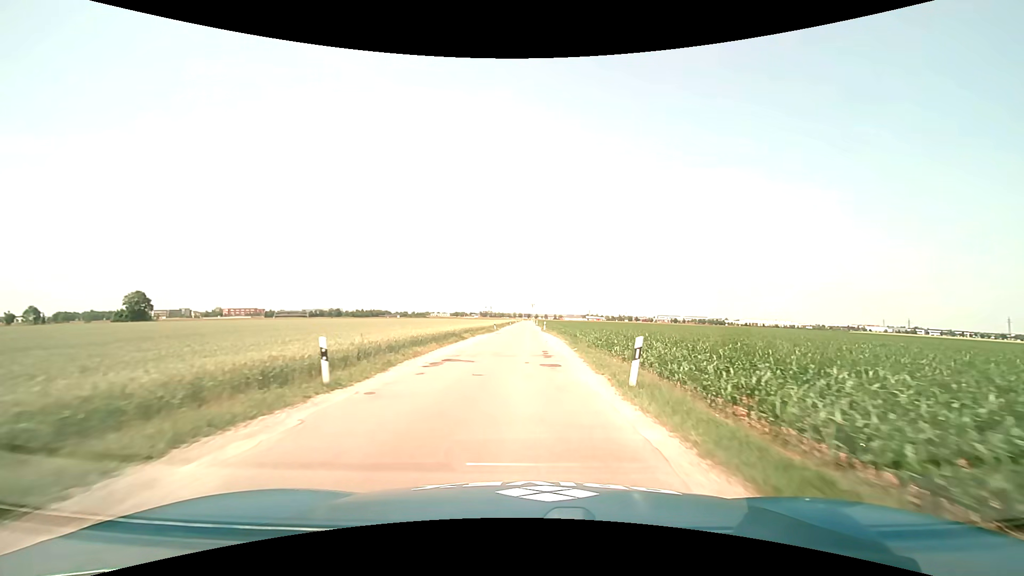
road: unclassified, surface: asphalt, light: Day
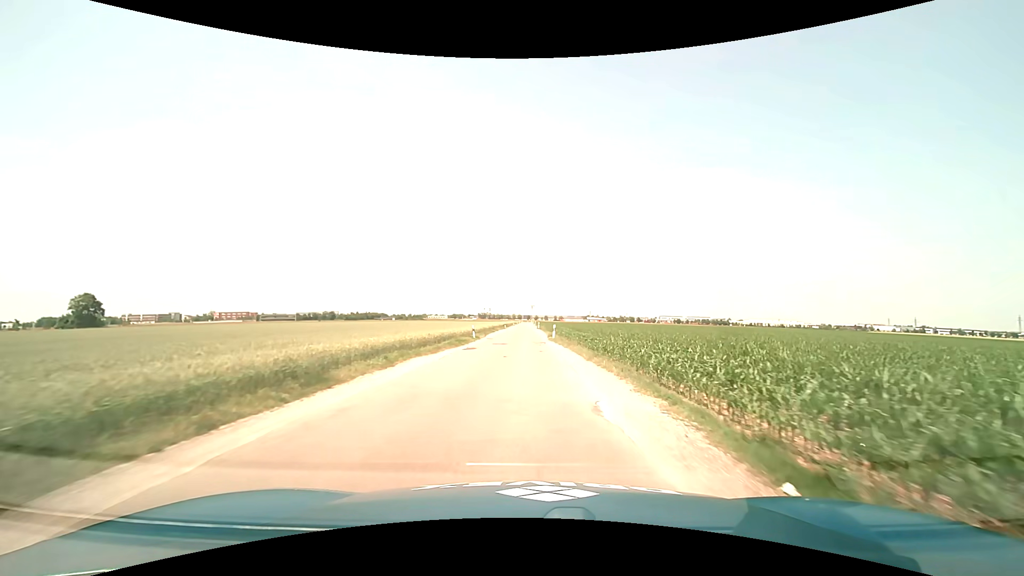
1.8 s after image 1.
(+0.1, +22.3) m; 0°
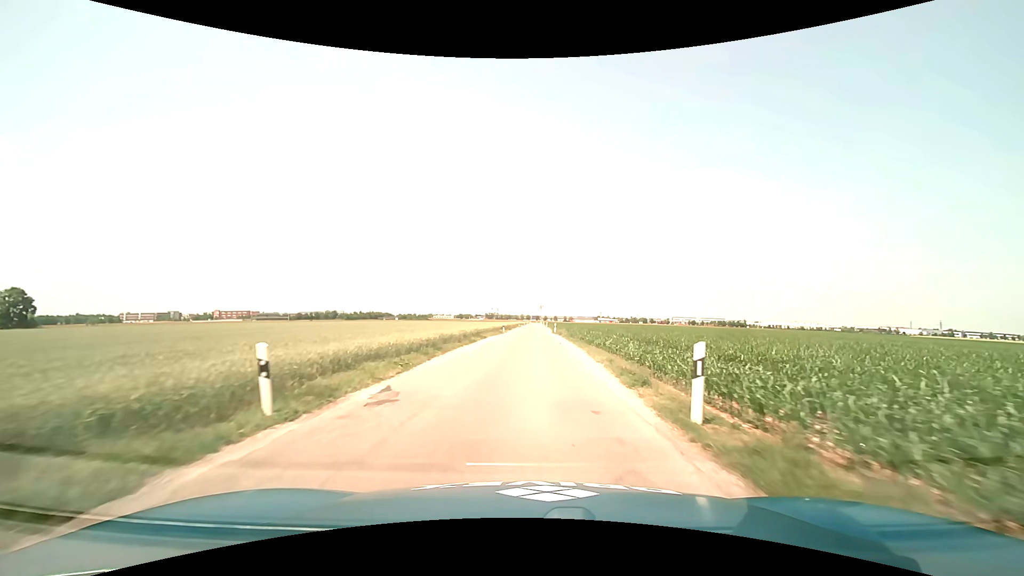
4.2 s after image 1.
(-0.3, +29.7) m; -1°
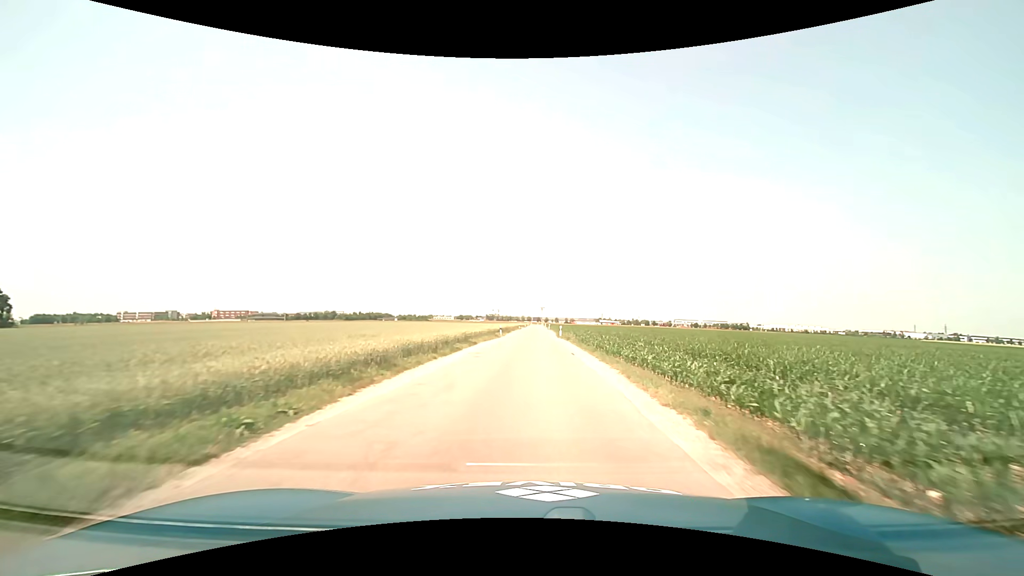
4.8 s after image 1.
(-0.1, +7.7) m; 0°
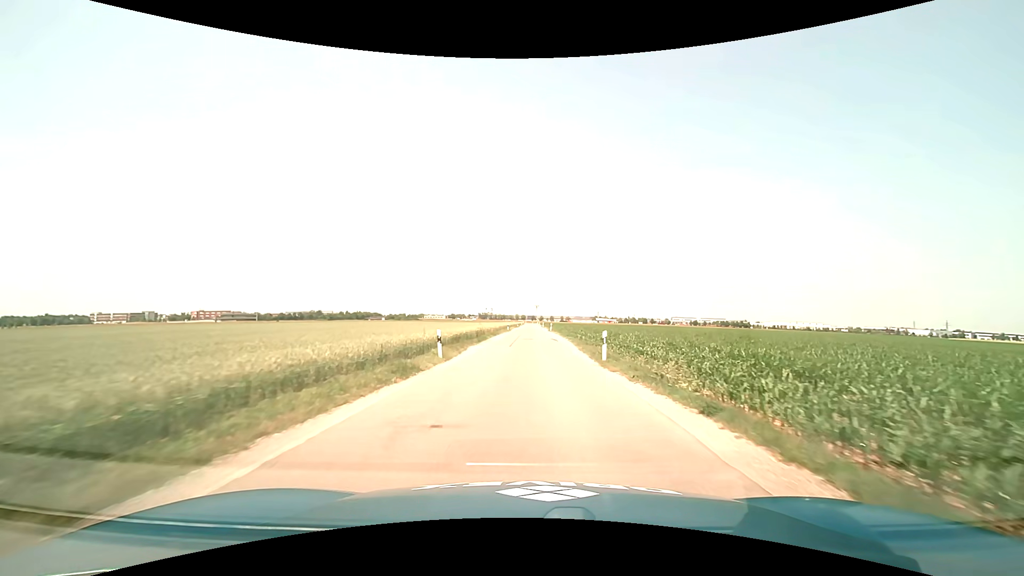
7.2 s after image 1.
(0.0, +30.3) m; 0°
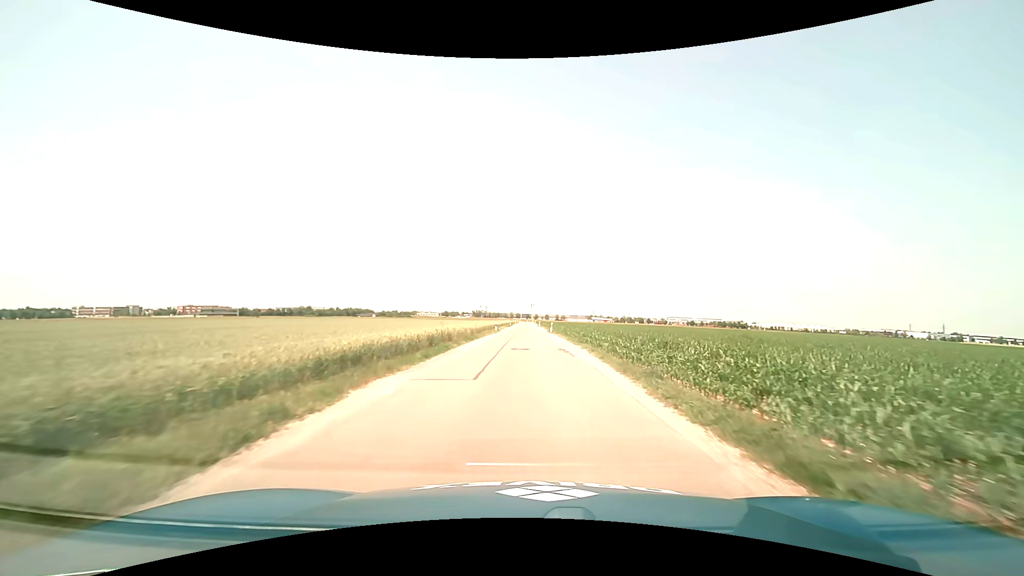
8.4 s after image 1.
(+0.1, +15.2) m; +1°
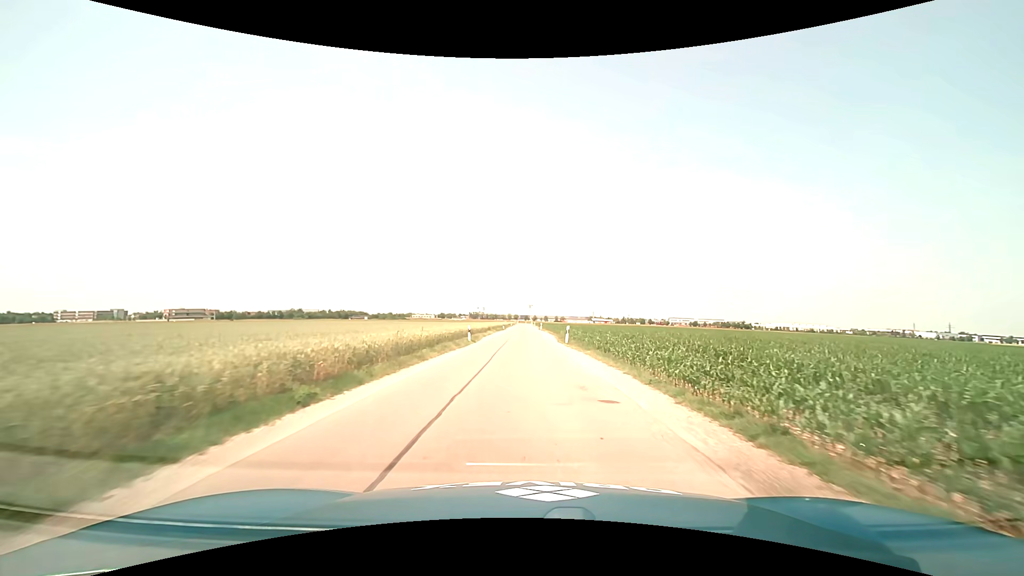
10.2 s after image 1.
(0.0, +22.8) m; 0°
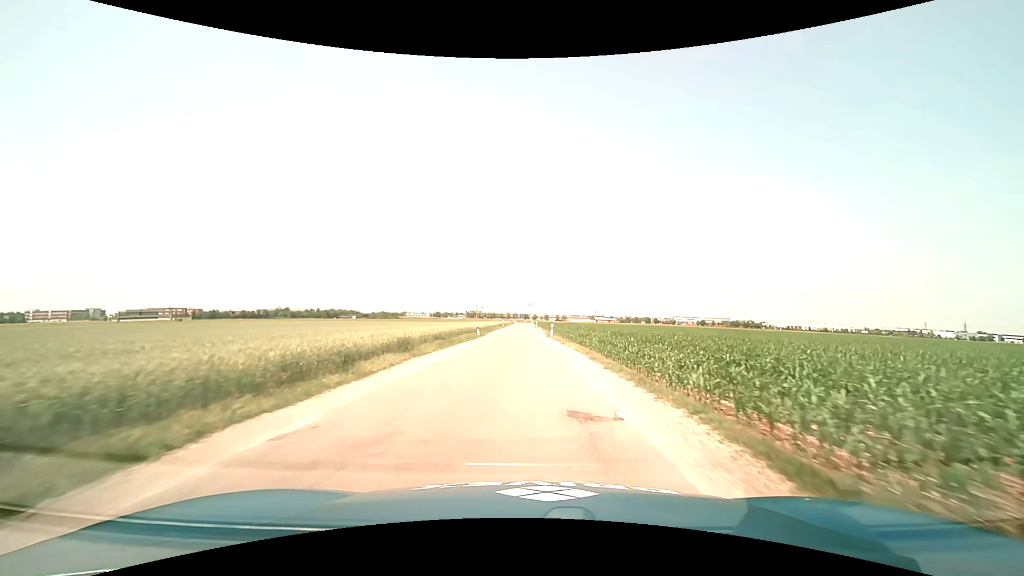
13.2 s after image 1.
(+0.2, +37.8) m; 0°
(0, +10) (0, +20) (0, +30) (0, +40) (0, +50) (-1, +60) (-1, +70) (-1, +80) (-1, +90) (-1, +100) m
